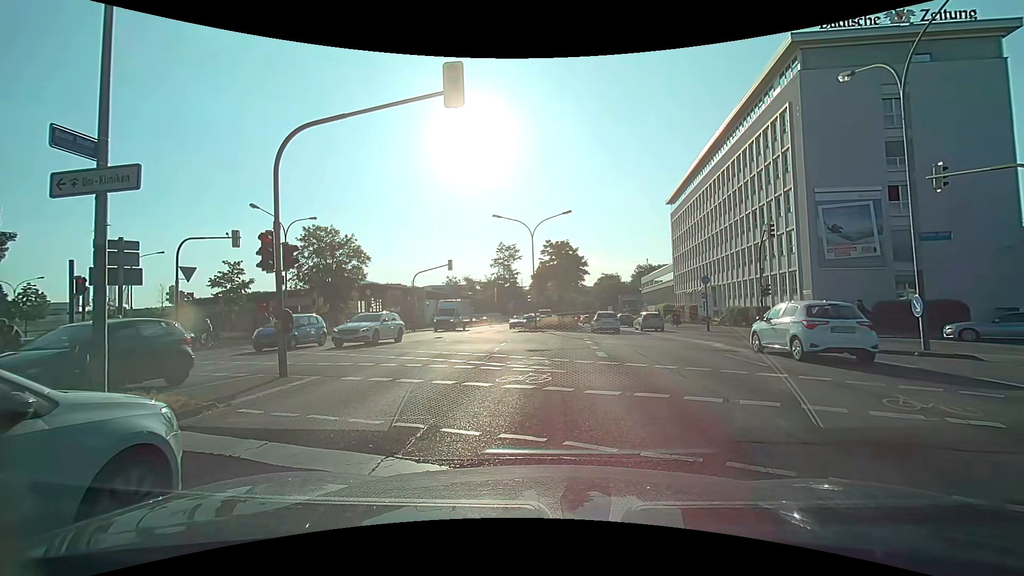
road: primary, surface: asphalt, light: Day
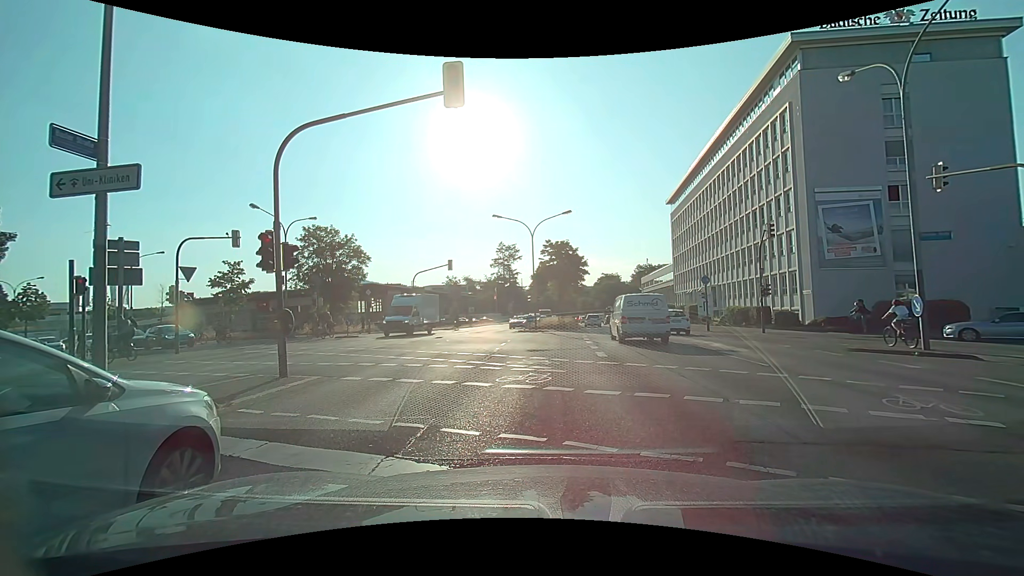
(0.0, 0.0) m; 0°
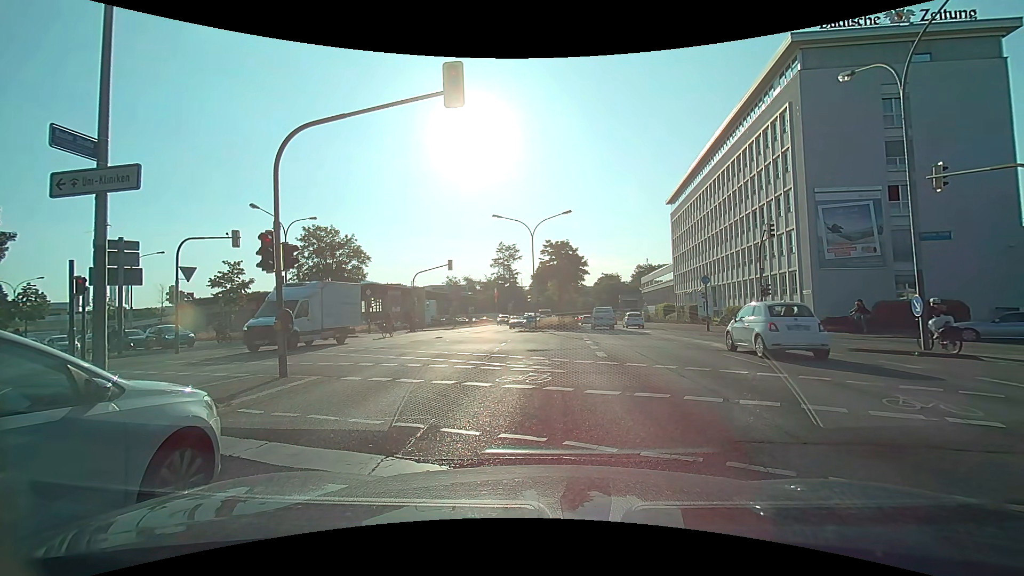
(0.0, 0.0) m; 0°
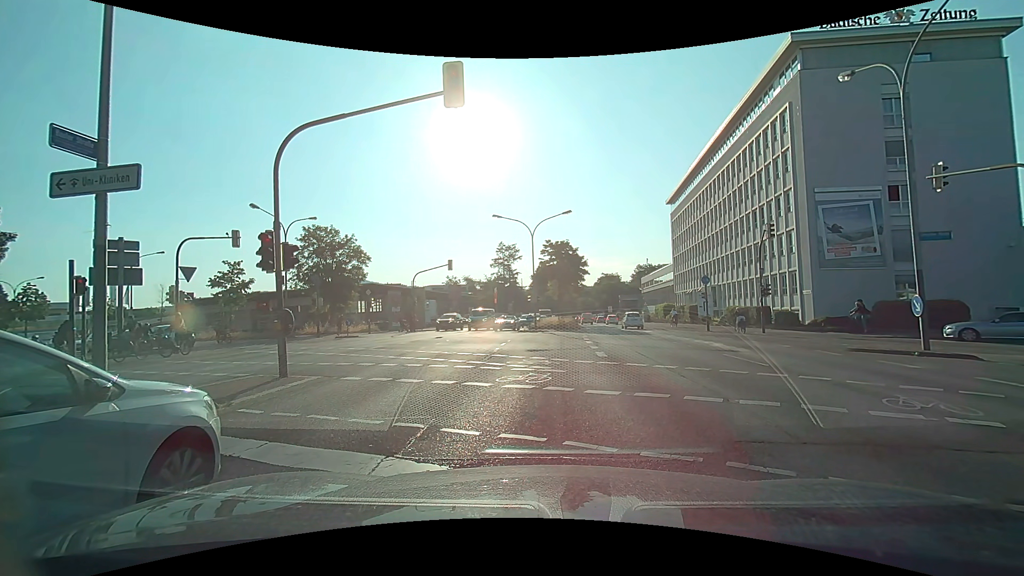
(0.0, 0.0) m; 0°
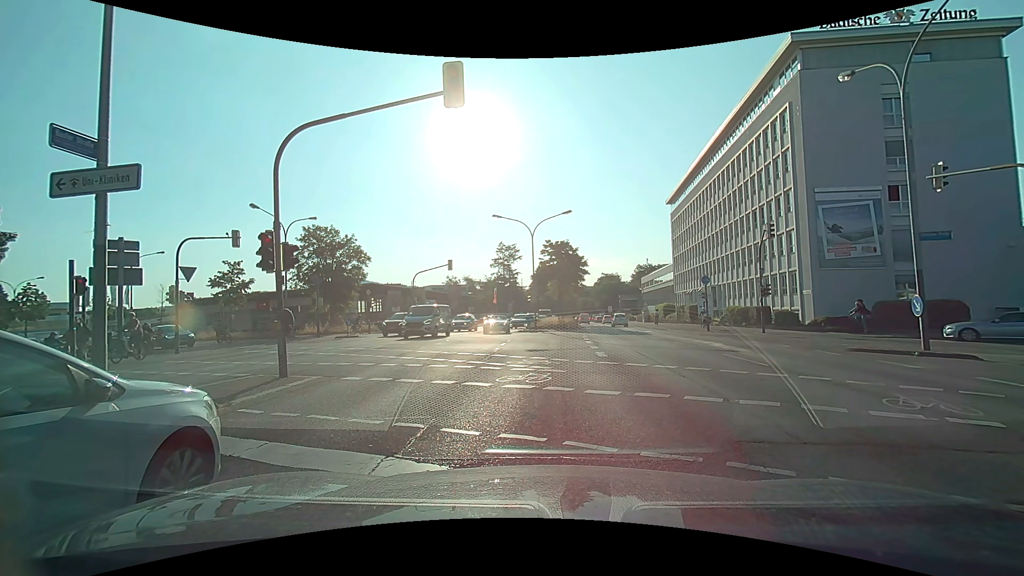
(0.0, 0.0) m; 0°
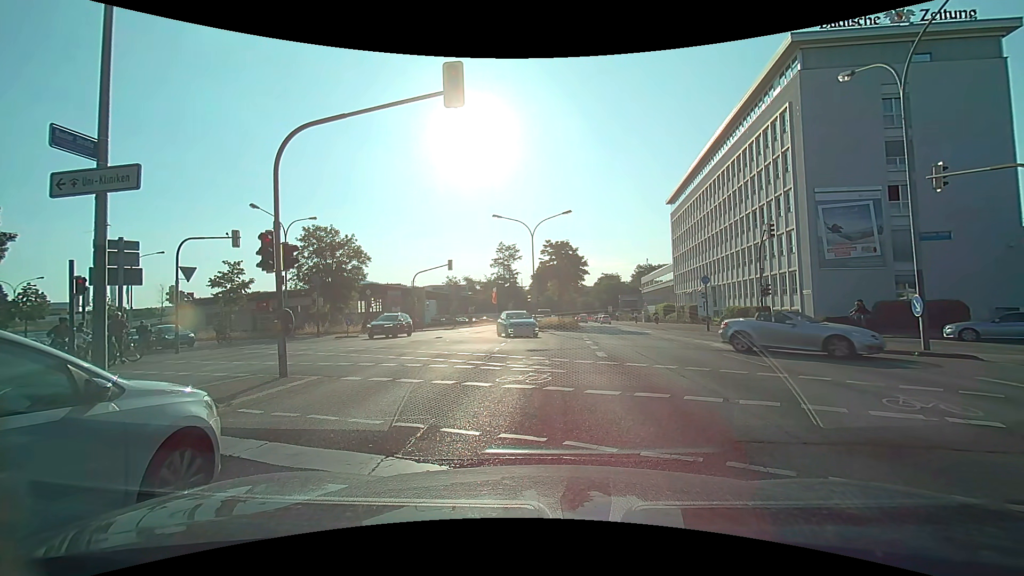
(0.0, 0.0) m; 0°
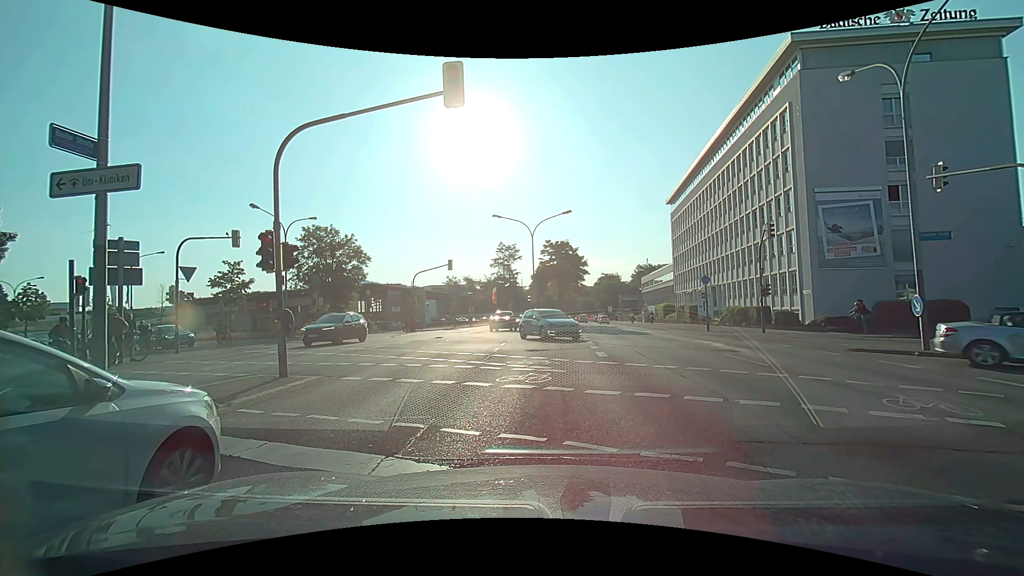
(0.0, 0.0) m; 0°
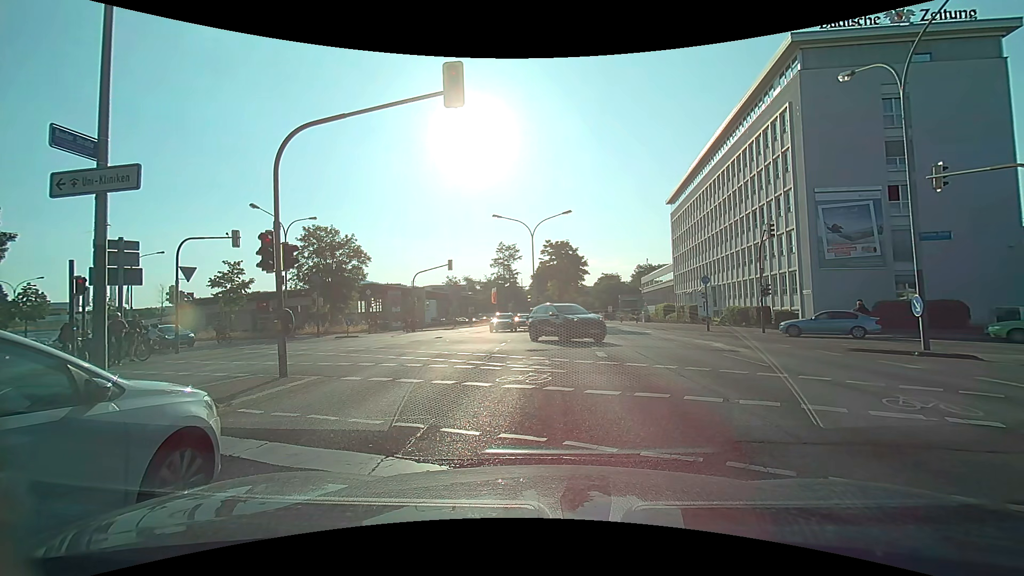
(0.0, 0.0) m; 0°
(0, +10) (0, +20) (-1, +30) (-7, +38) (-16, +43) (-25, +48) (-33, +53) (-42, +57) (-52, +61) (-61, +64) m
